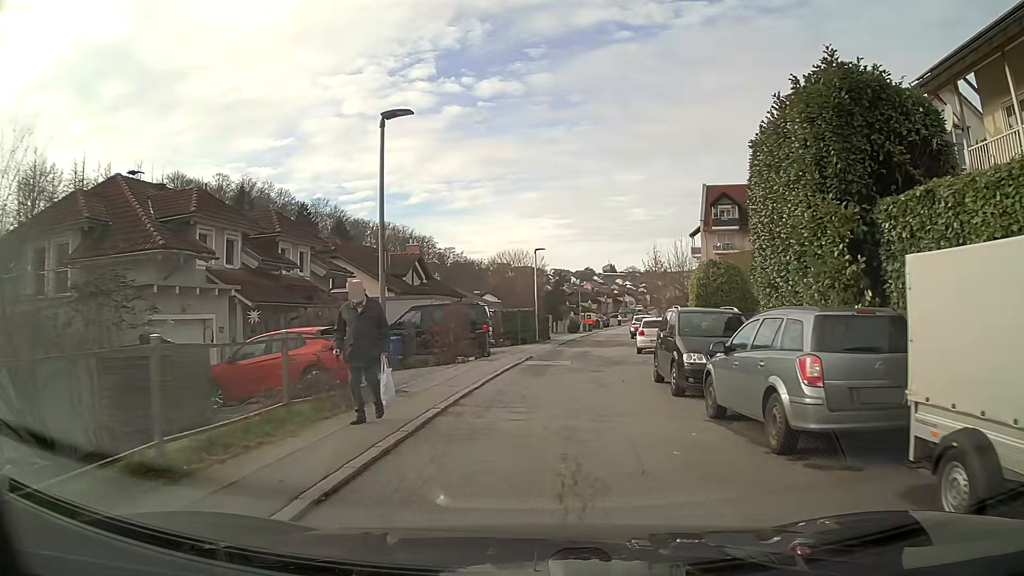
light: Day
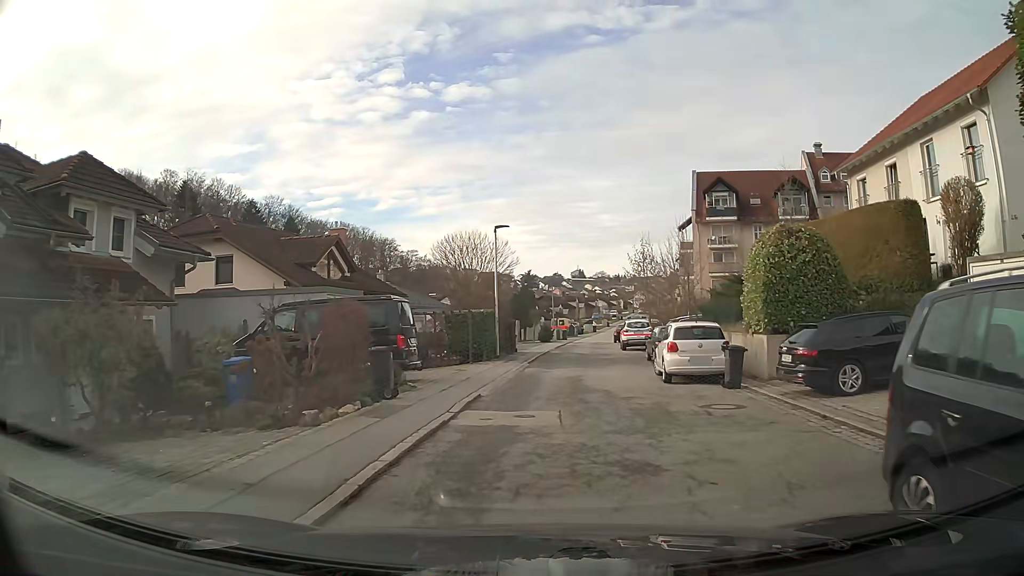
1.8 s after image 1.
(+0.2, +11.4) m; +3°
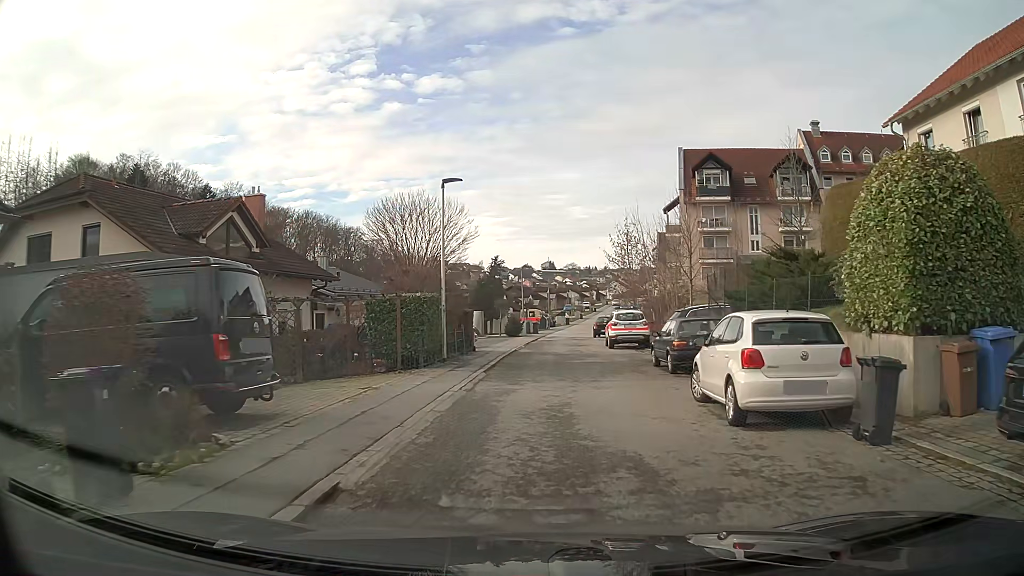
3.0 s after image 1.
(+0.2, +7.8) m; +2°
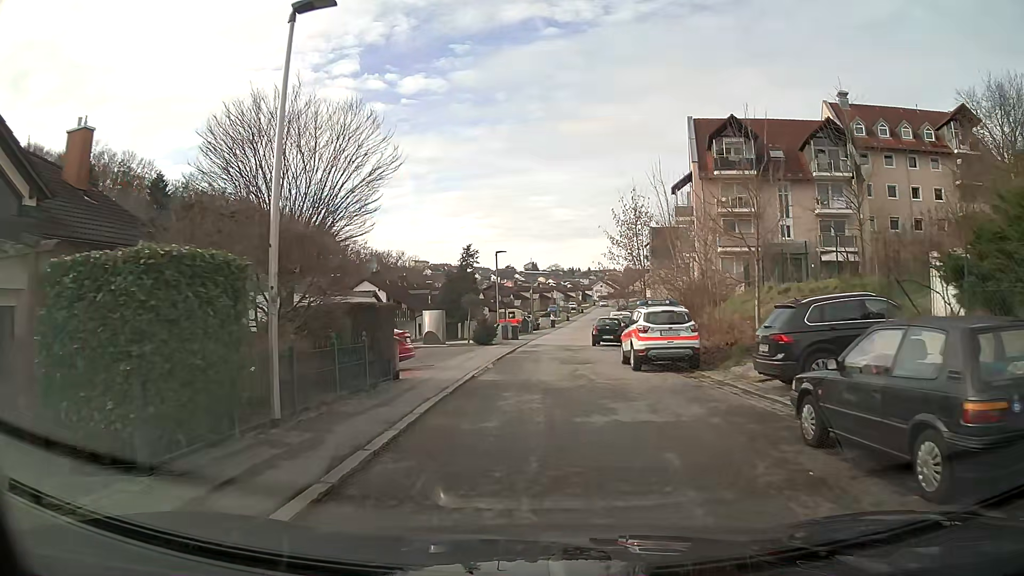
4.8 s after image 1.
(+0.2, +12.1) m; +1°
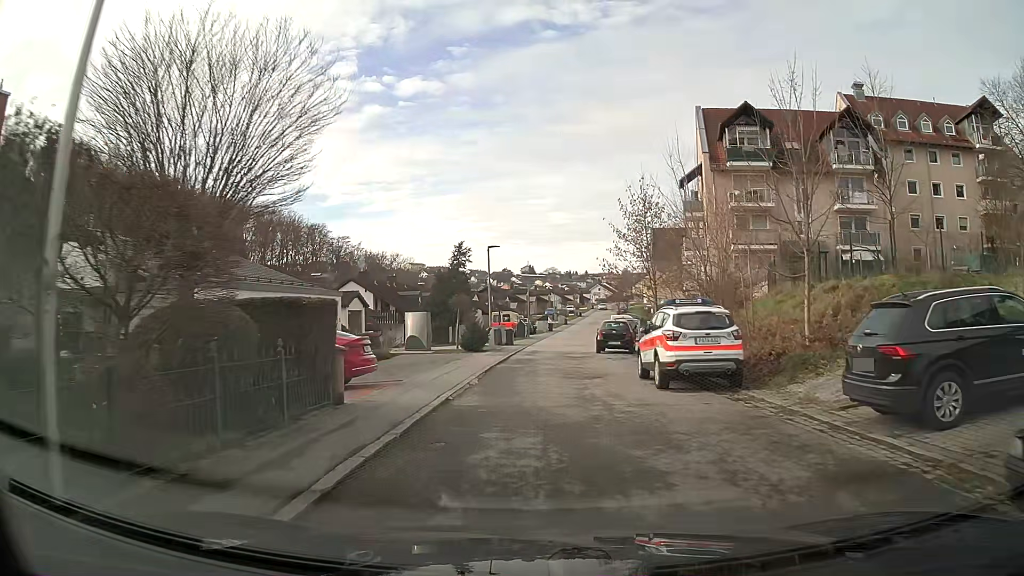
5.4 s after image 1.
(0.0, +4.2) m; 0°
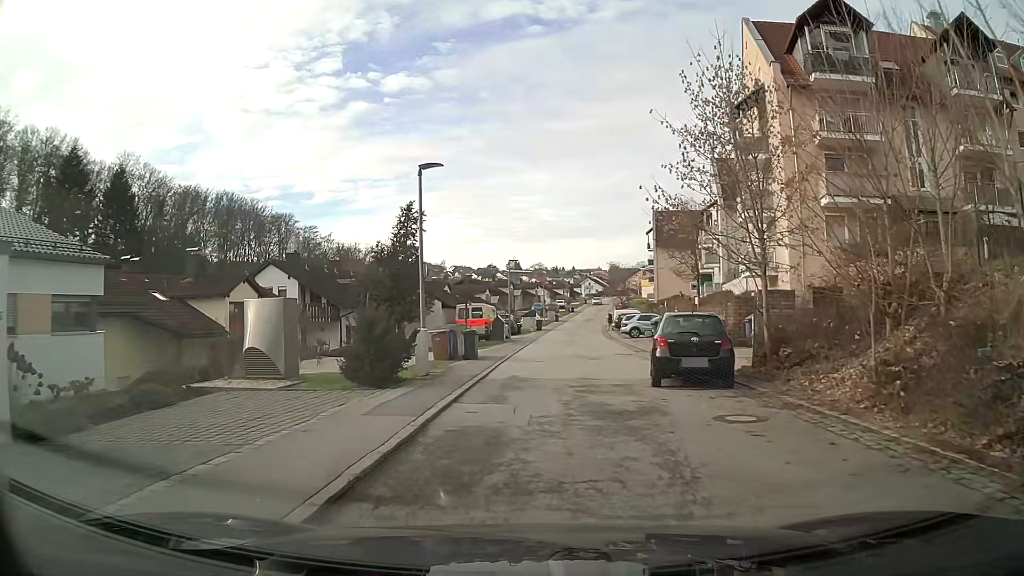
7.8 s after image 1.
(+0.2, +17.2) m; +1°
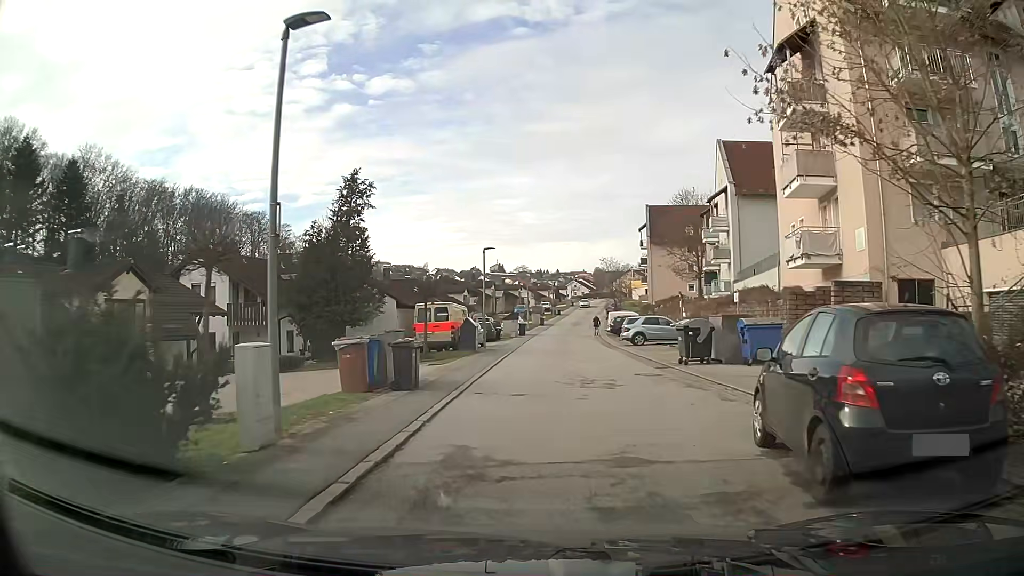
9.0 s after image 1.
(+0.1, +8.8) m; +2°
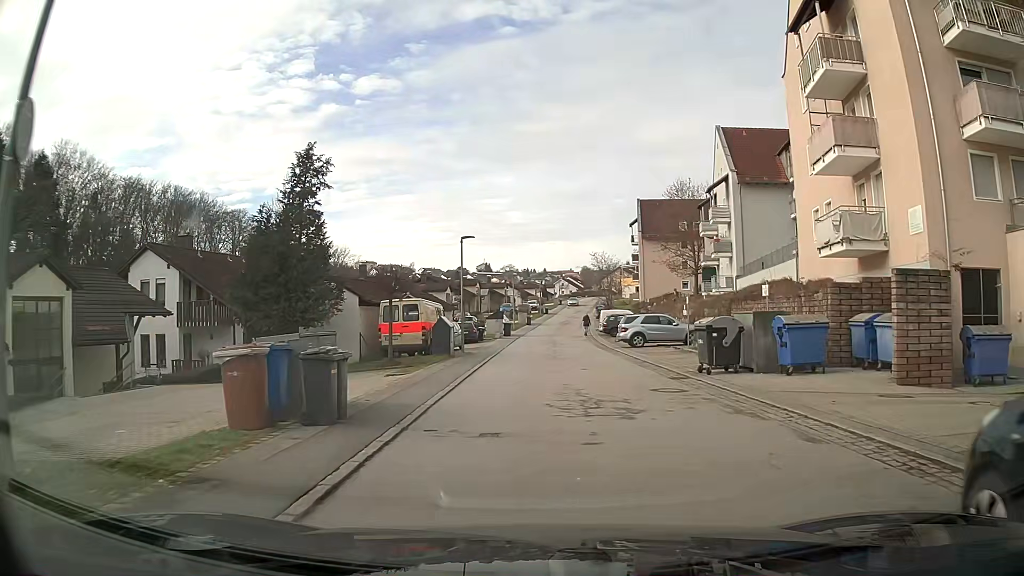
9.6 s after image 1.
(+0.1, +4.4) m; +2°
(0, +10) (+1, +20) (+1, +30) (+1, +40) (+1, +50) (+1, +60) (+2, +70) (+3, +80) (+4, +90) (+5, +100) m
